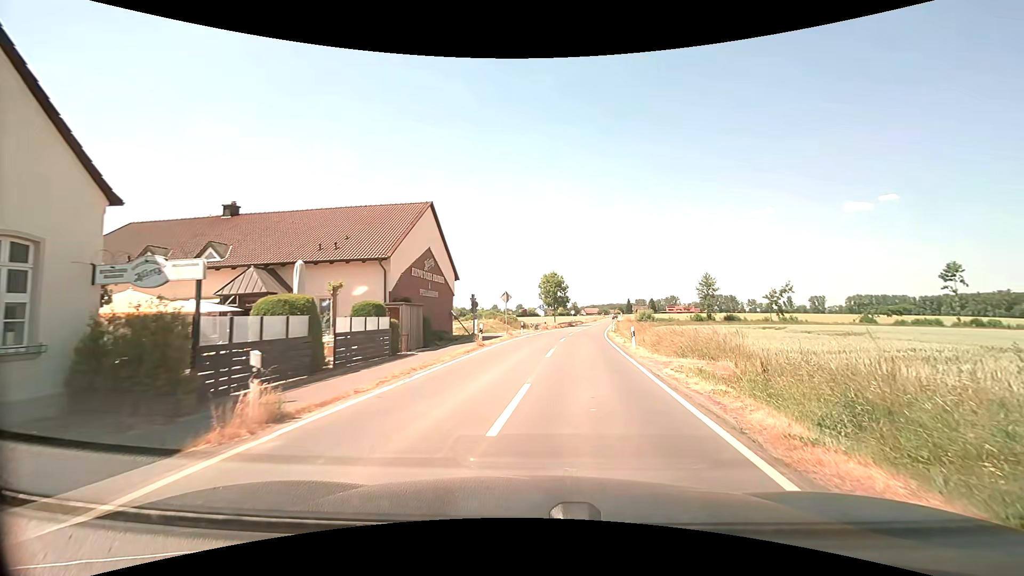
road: secondary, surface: asphalt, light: Day
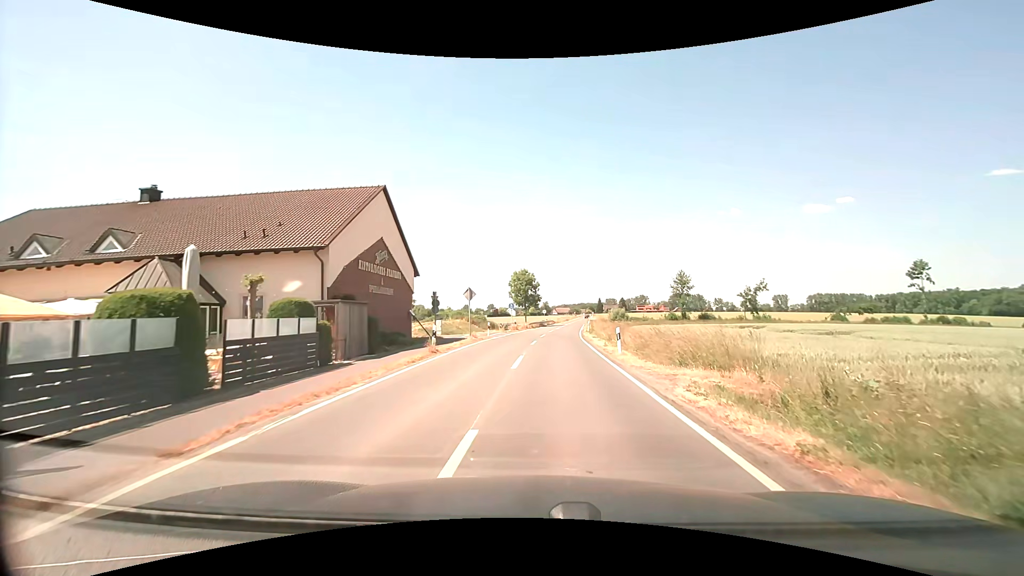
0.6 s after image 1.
(+0.1, +4.3) m; +4°
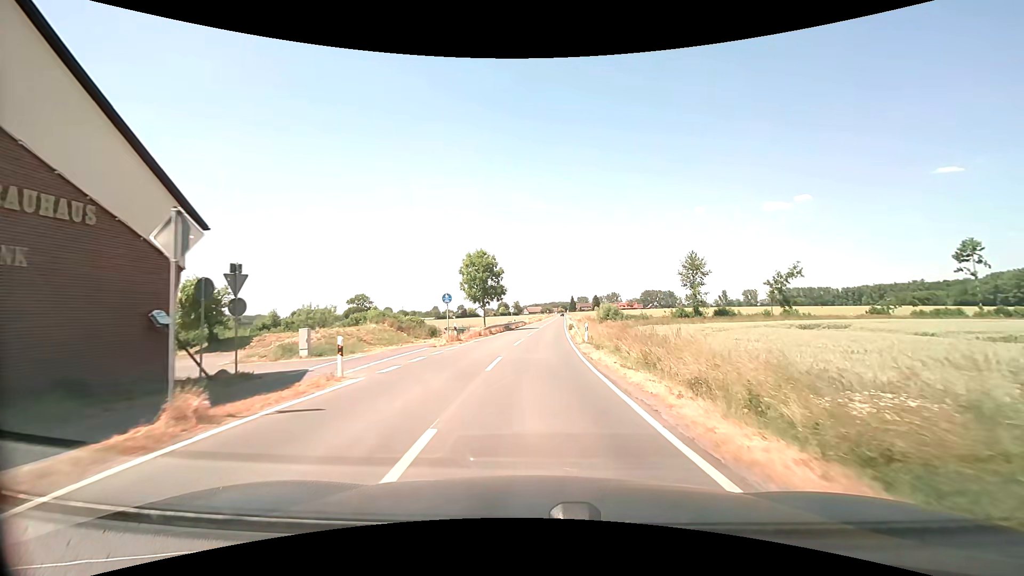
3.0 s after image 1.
(+0.7, +22.7) m; +3°
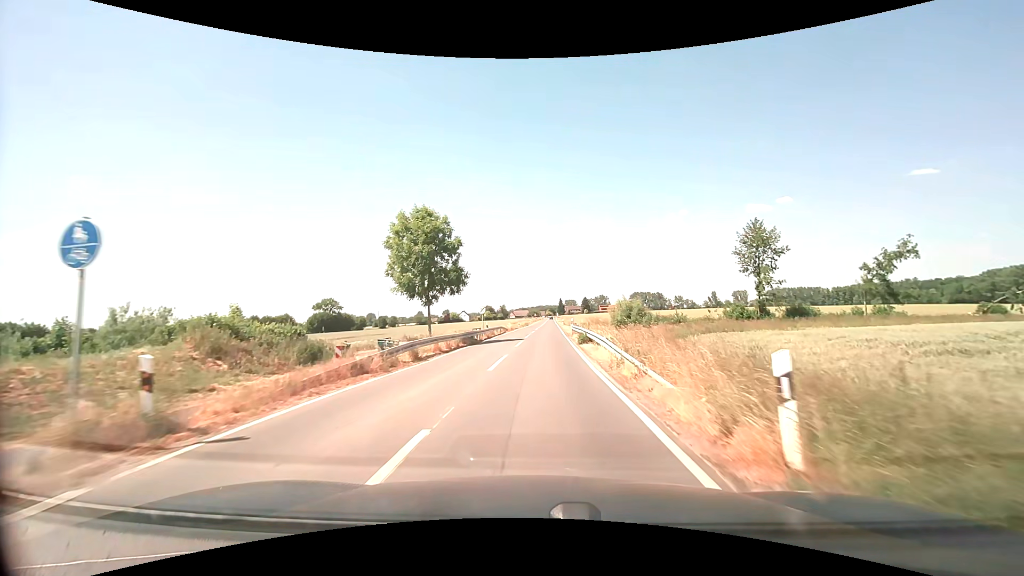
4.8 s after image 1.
(+0.4, +22.5) m; +2°
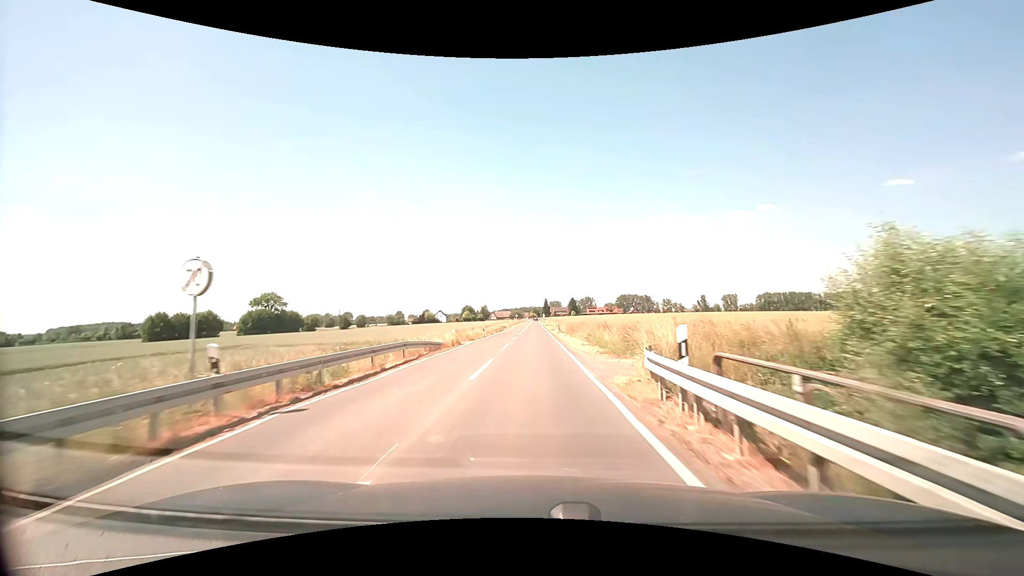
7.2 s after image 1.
(+0.8, +35.2) m; +2°
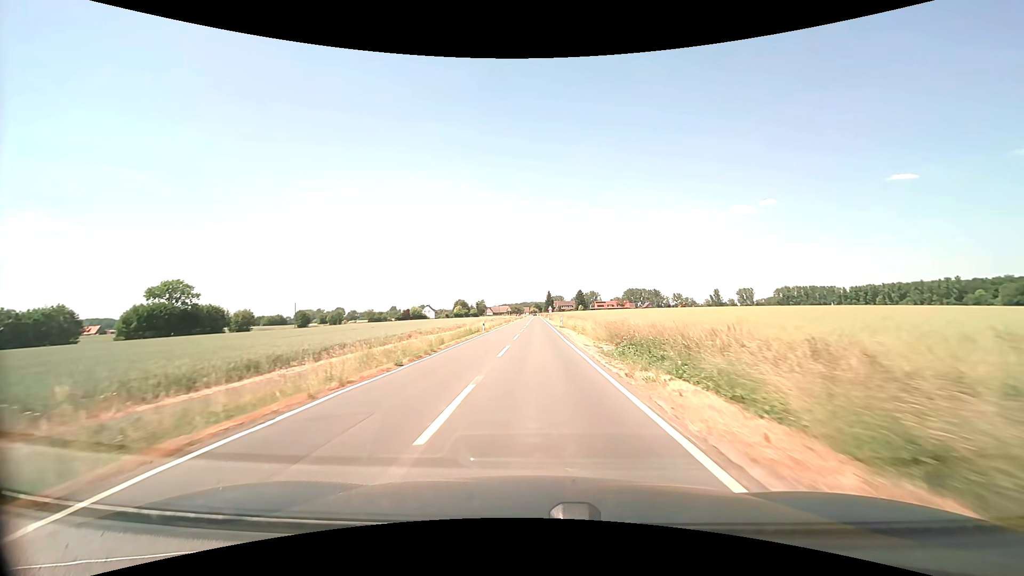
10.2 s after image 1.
(-0.2, +51.0) m; 0°
(0, +10) (0, +20) (0, +30) (0, +40) (0, +50) (0, +60) (0, +70) (0, +80) (0, +90) (0, +100) m
